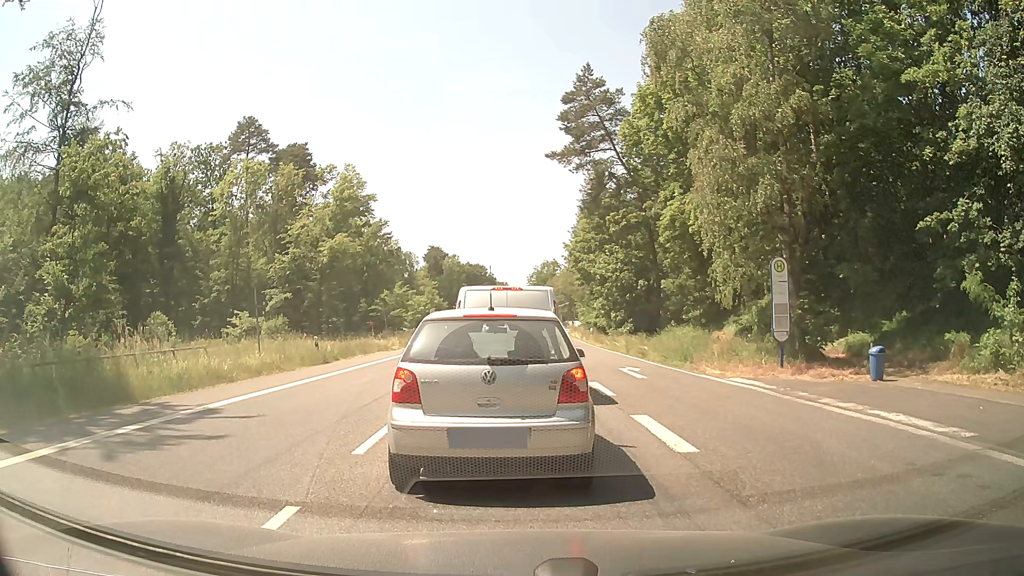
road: secondary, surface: asphalt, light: Day
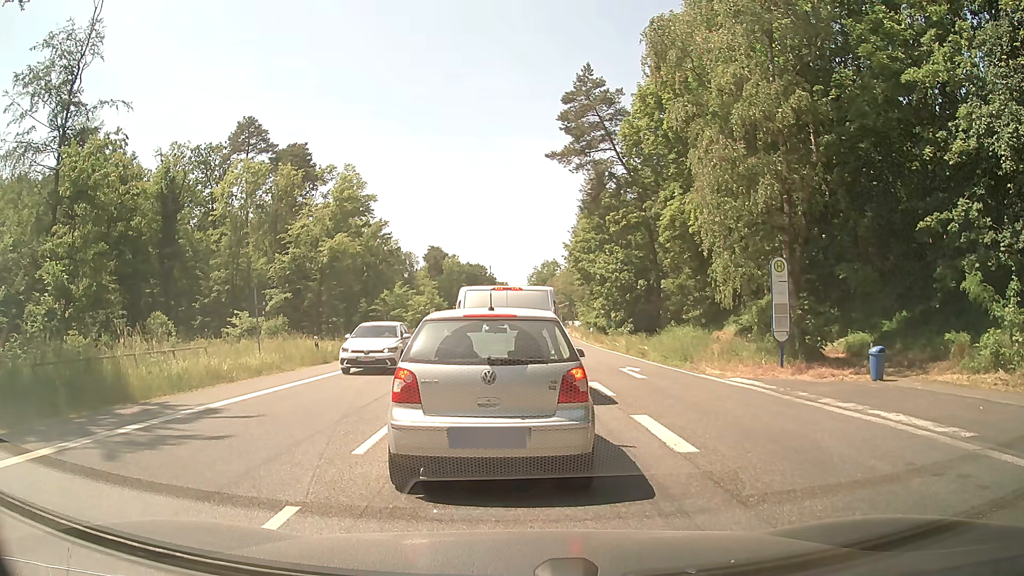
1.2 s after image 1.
(0.0, 0.0) m; 0°
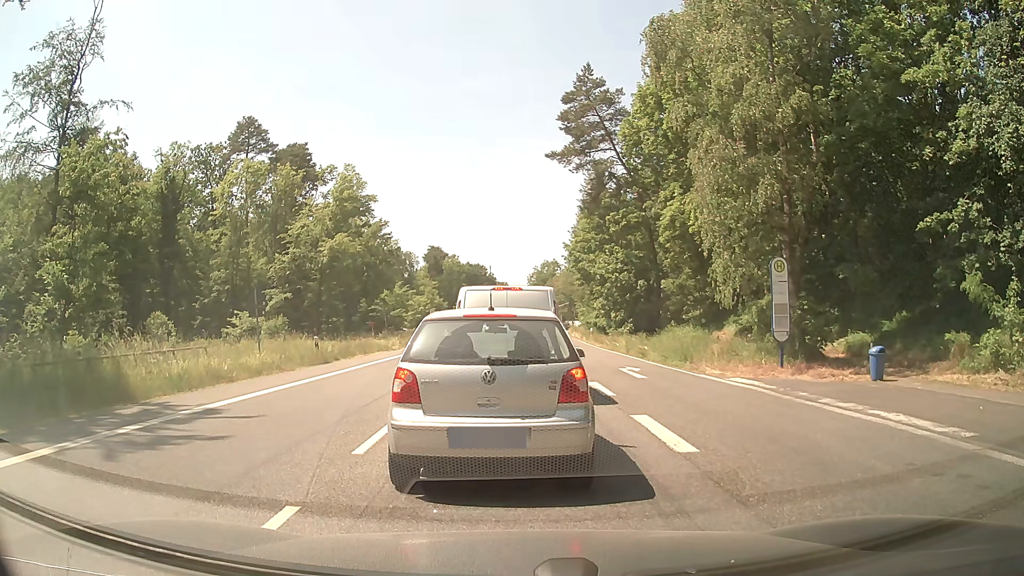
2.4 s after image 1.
(0.0, 0.0) m; 0°
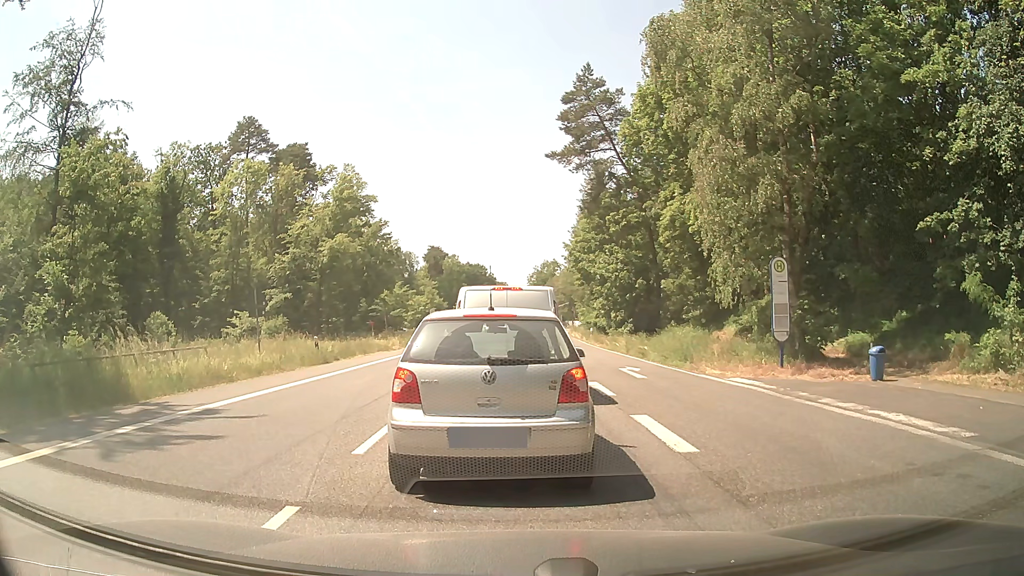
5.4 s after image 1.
(0.0, 0.0) m; 0°
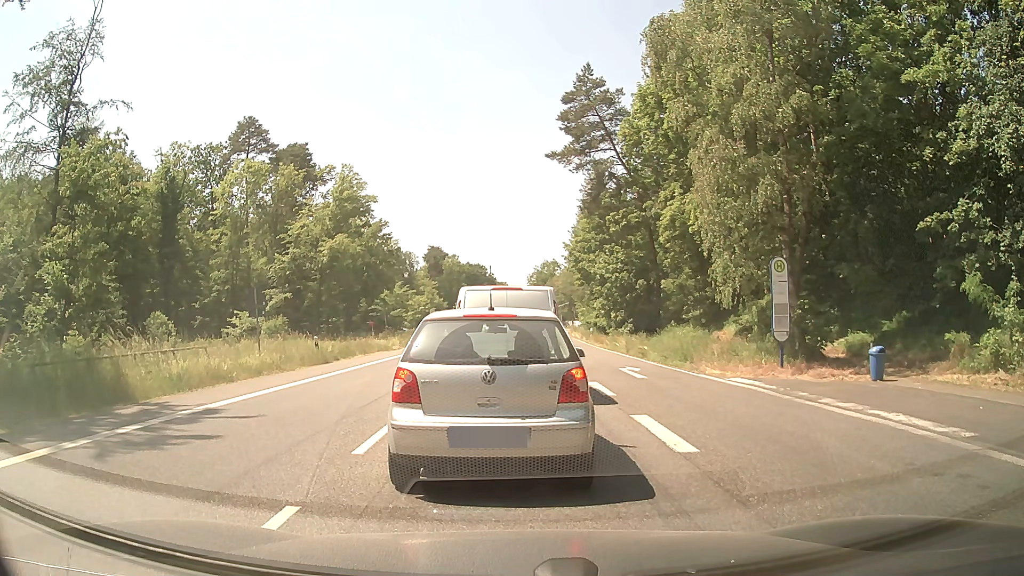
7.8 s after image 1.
(0.0, 0.0) m; 0°
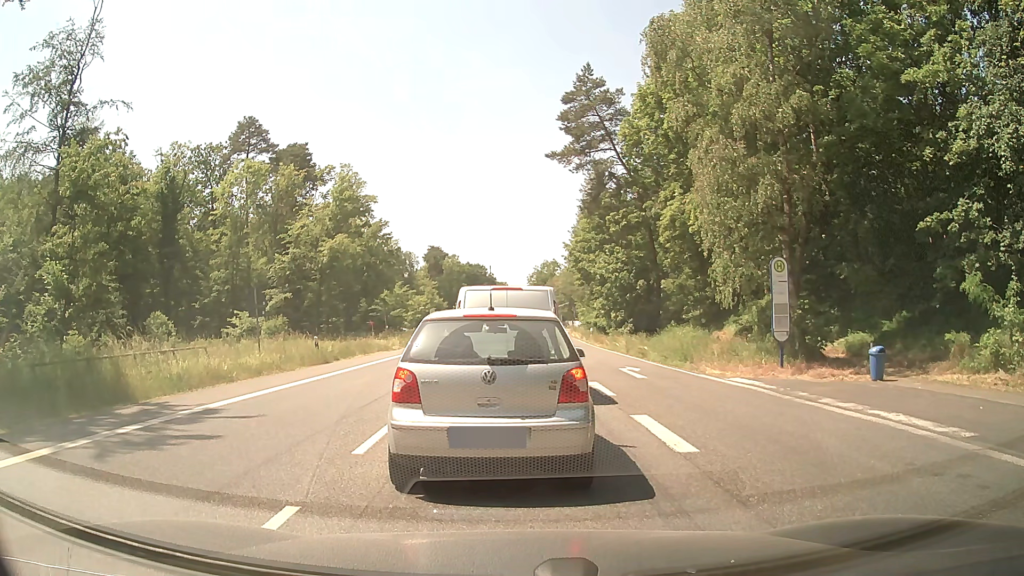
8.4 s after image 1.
(0.0, 0.0) m; 0°
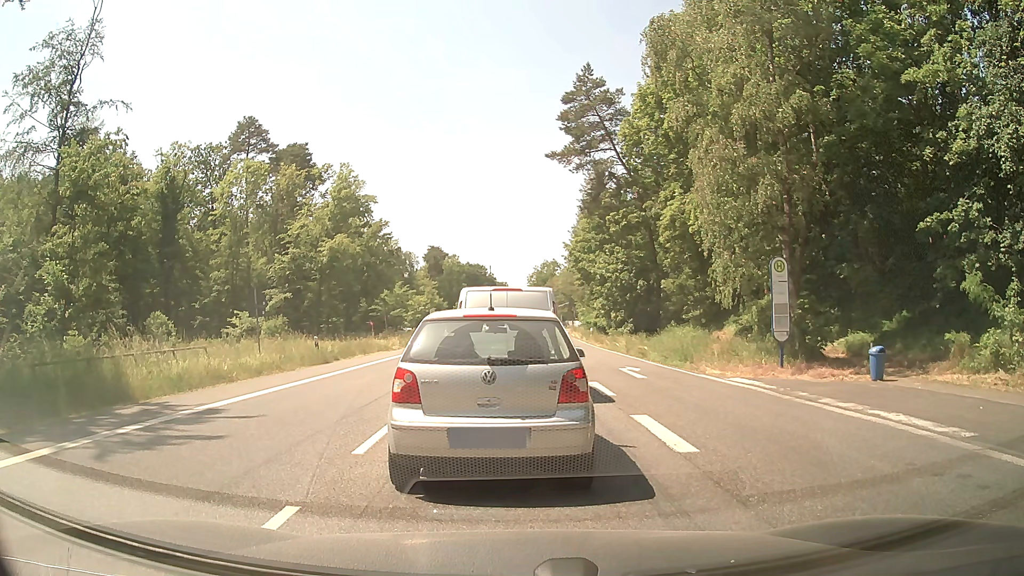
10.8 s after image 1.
(0.0, 0.0) m; 0°
